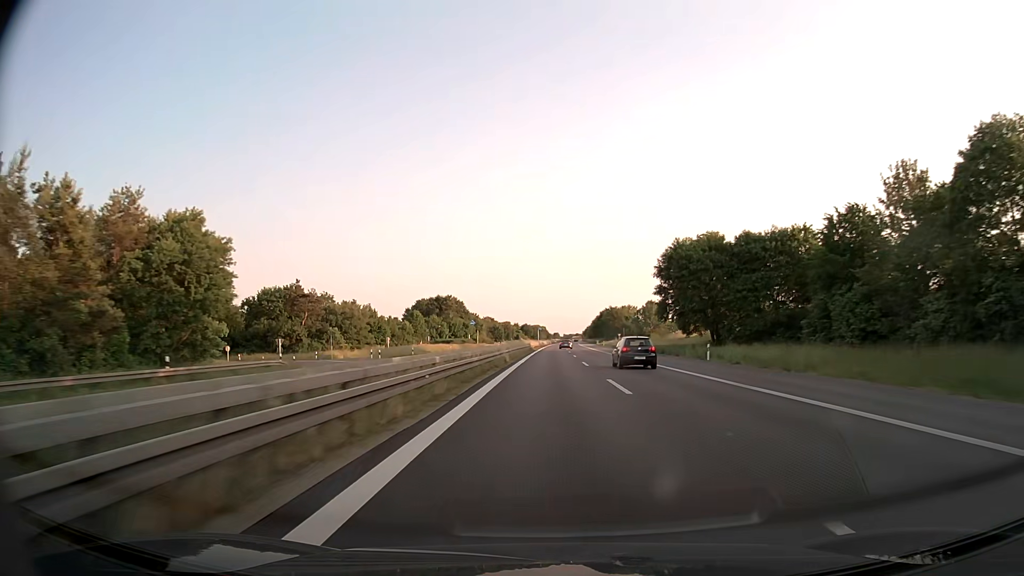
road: trunk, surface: asphalt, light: Day
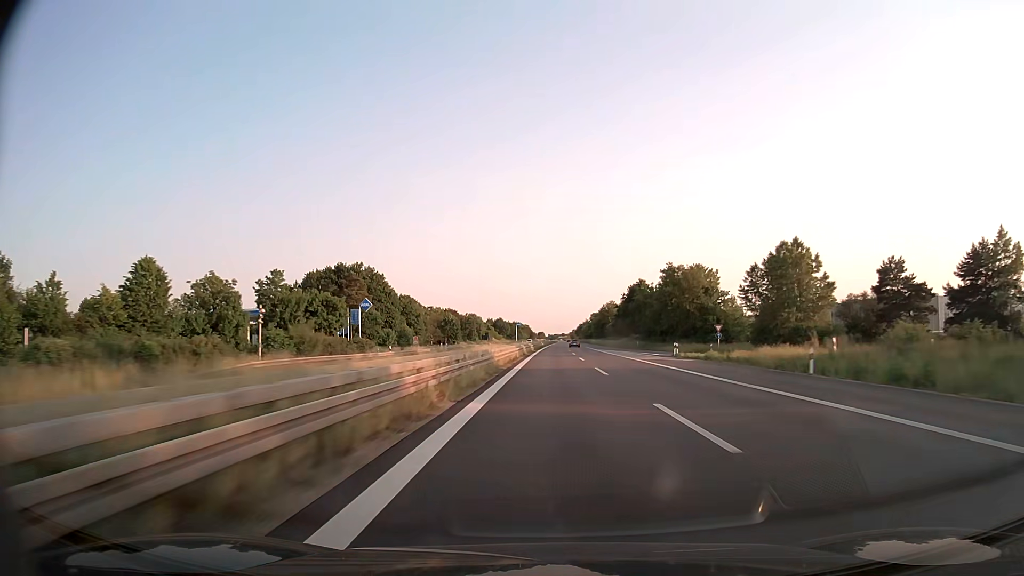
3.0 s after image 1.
(+1.3, +117.1) m; +1°
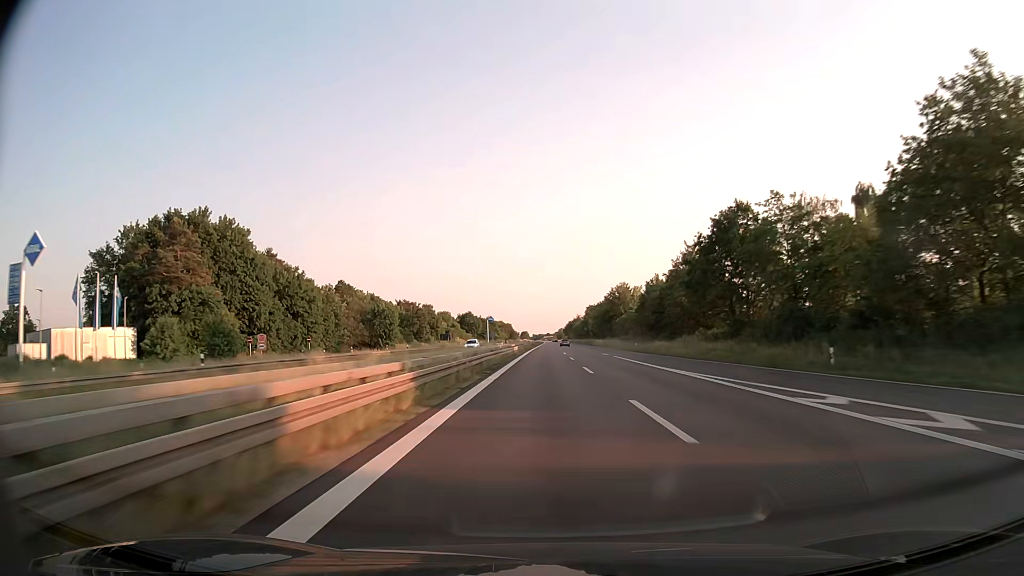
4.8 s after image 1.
(+0.9, +71.4) m; +1°
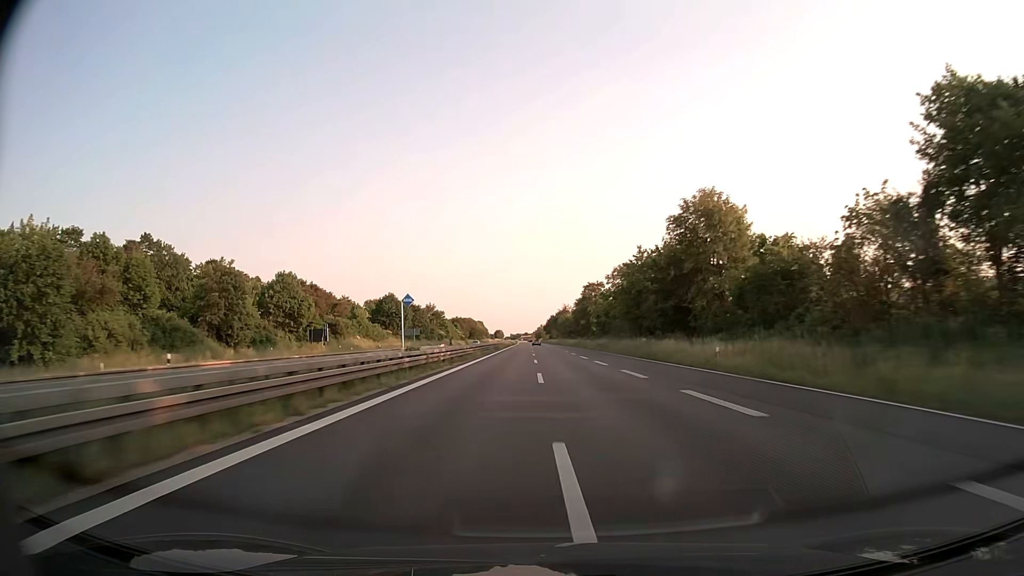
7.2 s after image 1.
(+1.6, +96.3) m; +2°
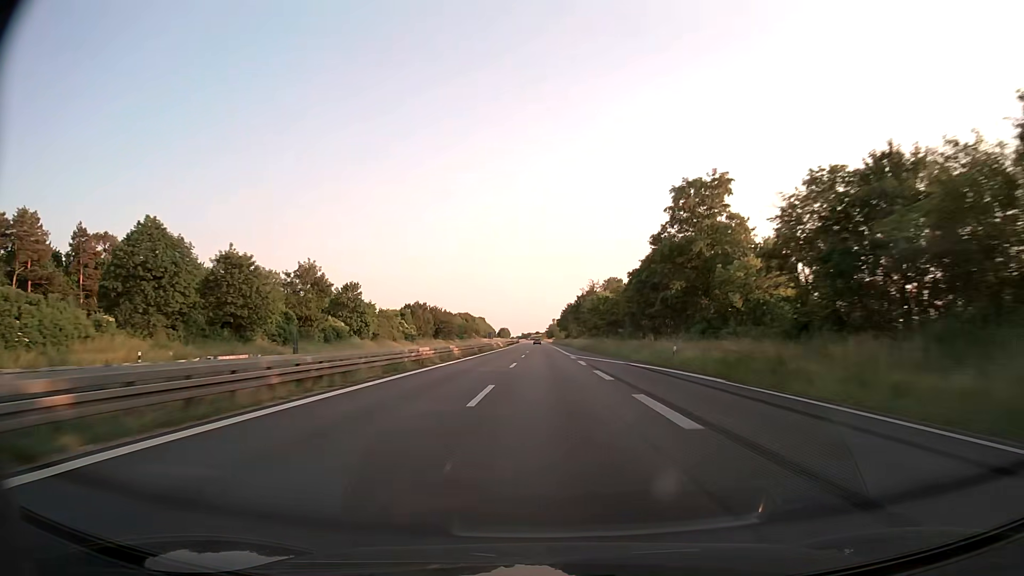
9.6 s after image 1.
(-0.6, +97.5) m; -1°
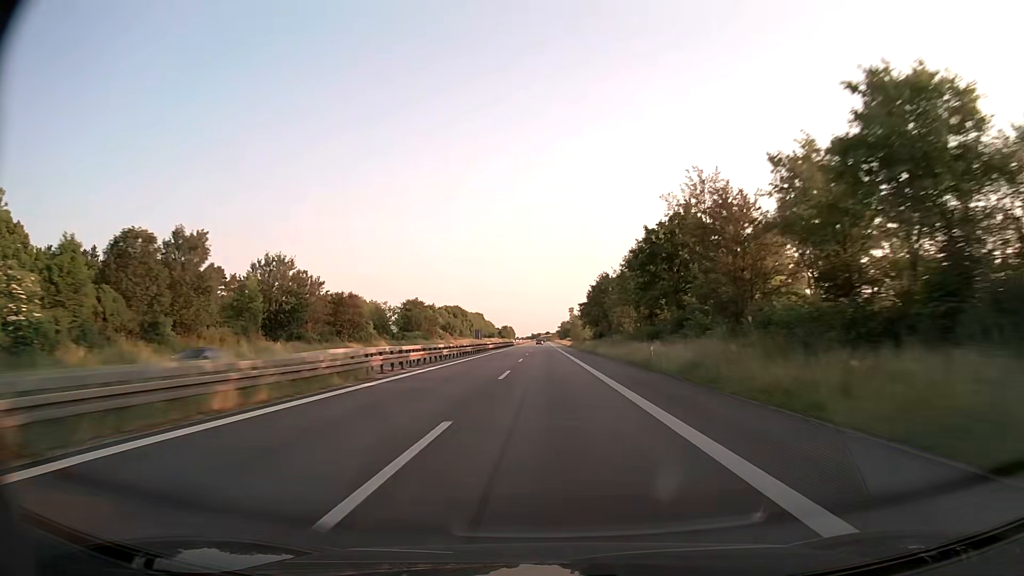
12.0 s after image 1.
(-0.6, +98.6) m; -1°
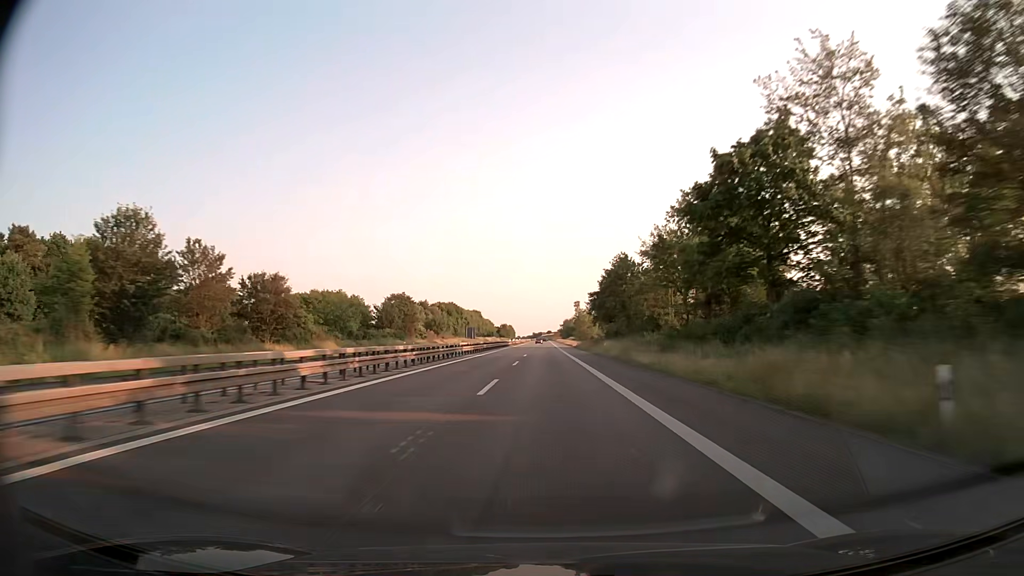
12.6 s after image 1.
(0.0, +24.8) m; 0°
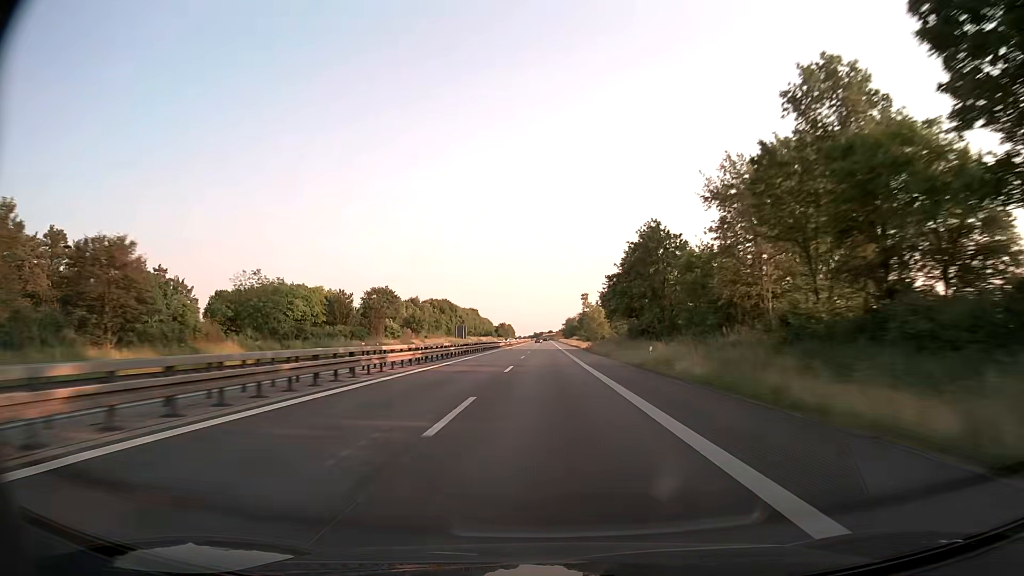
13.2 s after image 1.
(0.0, +24.9) m; 0°
(0, +10) (0, +20) (0, +30) (0, +40) (0, +50) (0, +60) (0, +70) (0, +80) (0, +90) (0, +100) m
